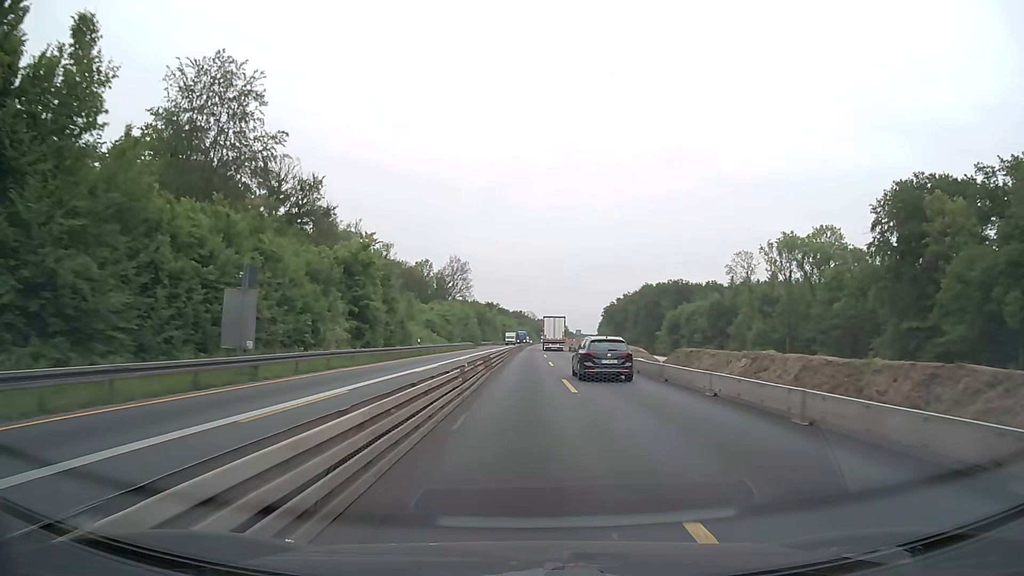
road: motorway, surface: concrete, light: Day
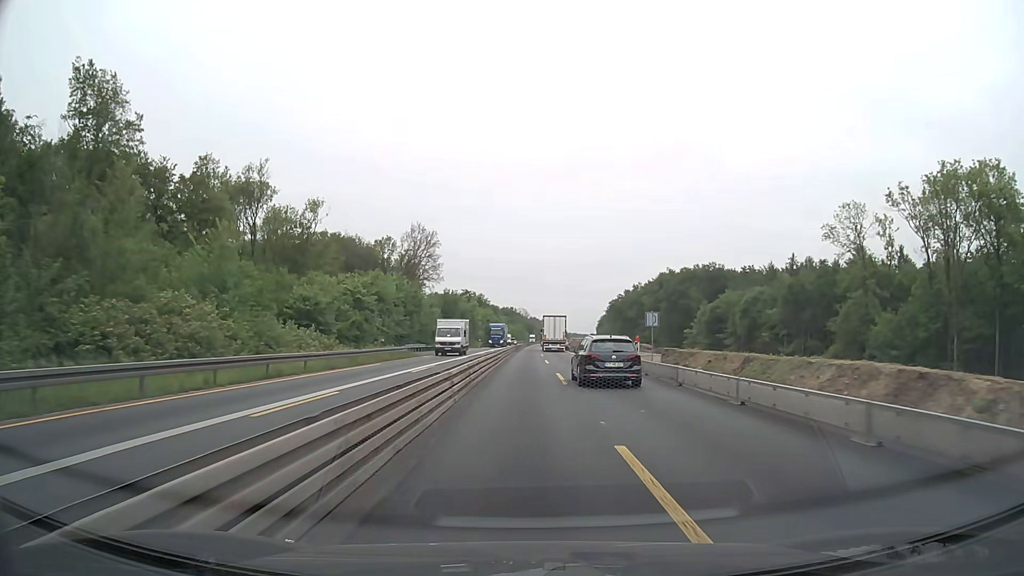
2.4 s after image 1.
(+0.3, +50.8) m; +1°
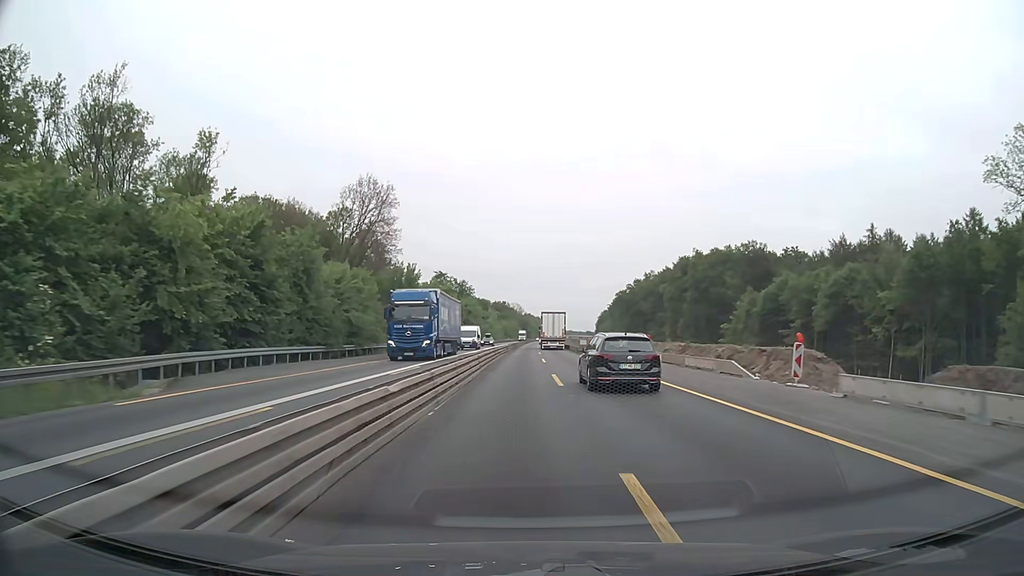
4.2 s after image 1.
(+0.2, +38.2) m; 0°
